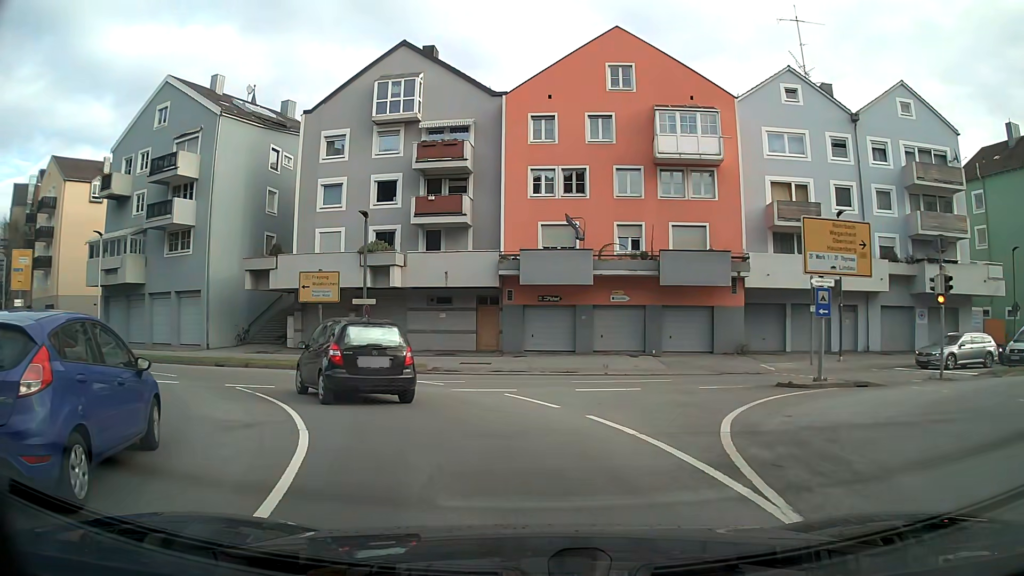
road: primary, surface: asphalt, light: Day
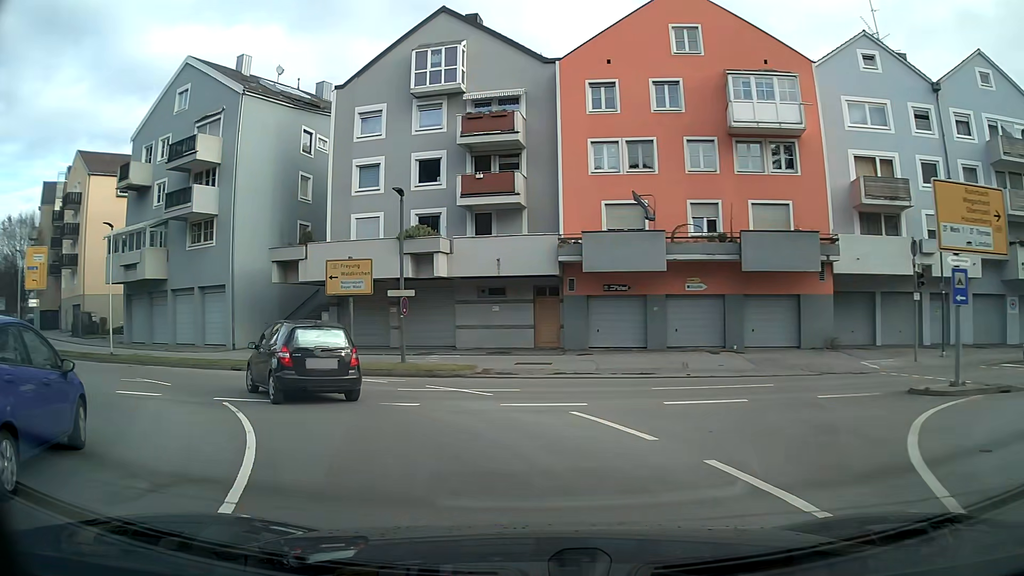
(-0.2, +4.0) m; -7°
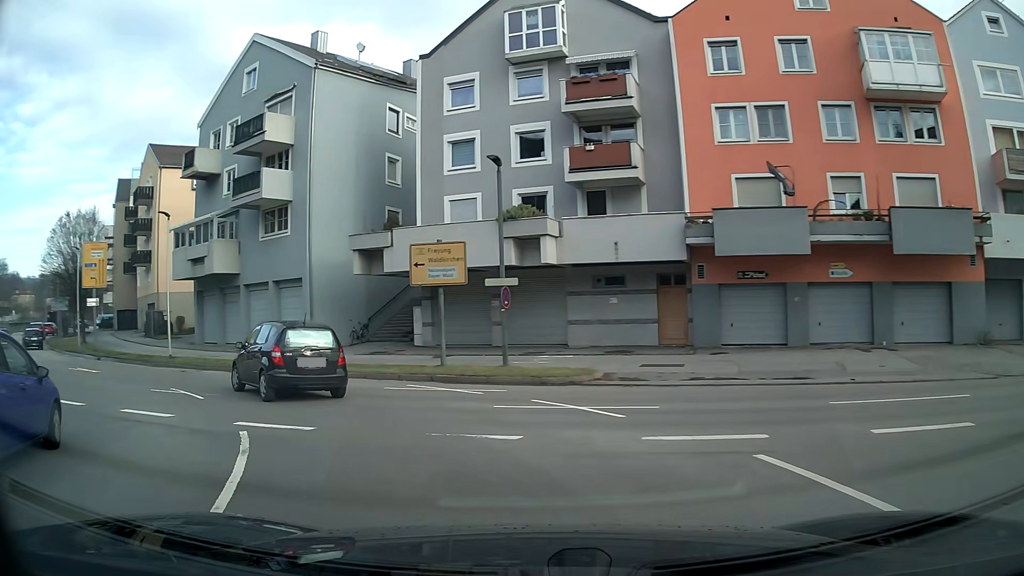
(-0.4, +4.1) m; -10°
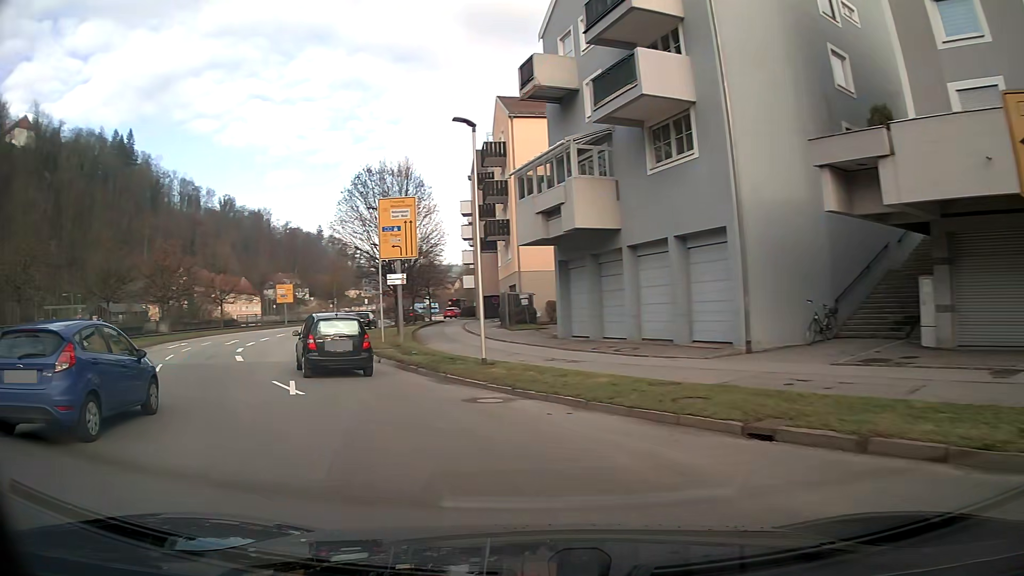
(-4.0, +12.7) m; -34°
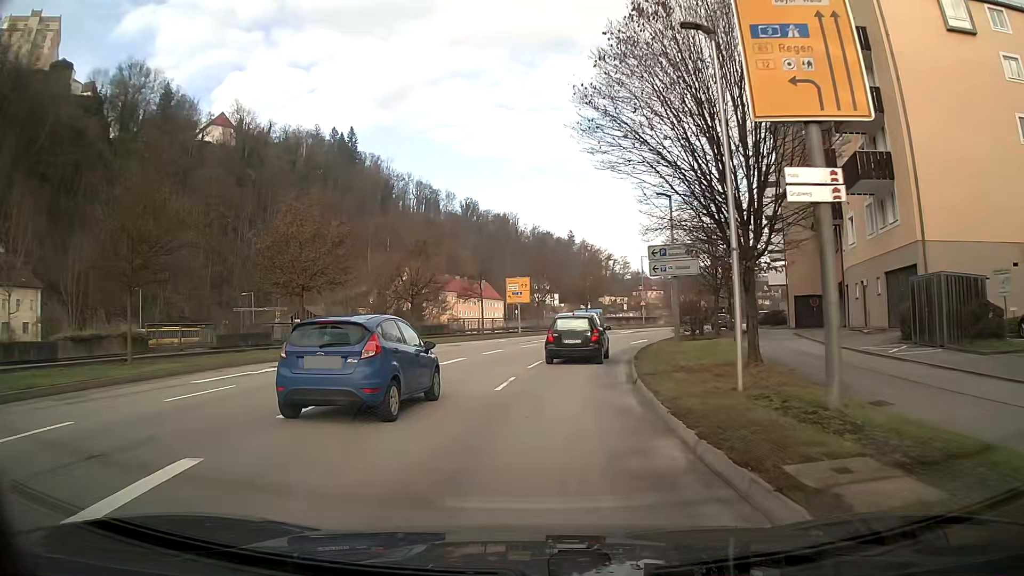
(-4.5, +21.1) m; -15°
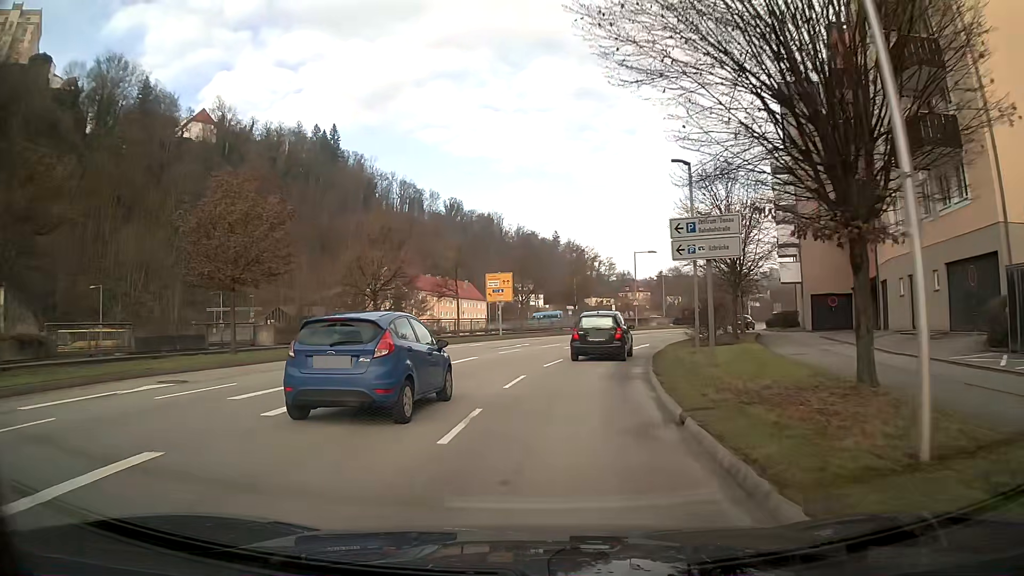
(+0.1, +6.0) m; +2°
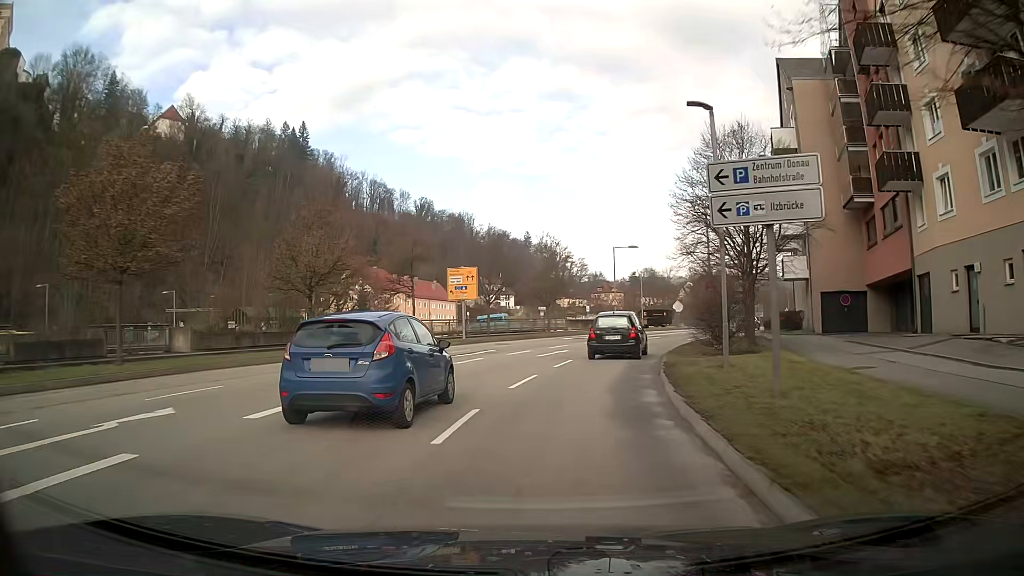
(+0.1, +6.1) m; +3°
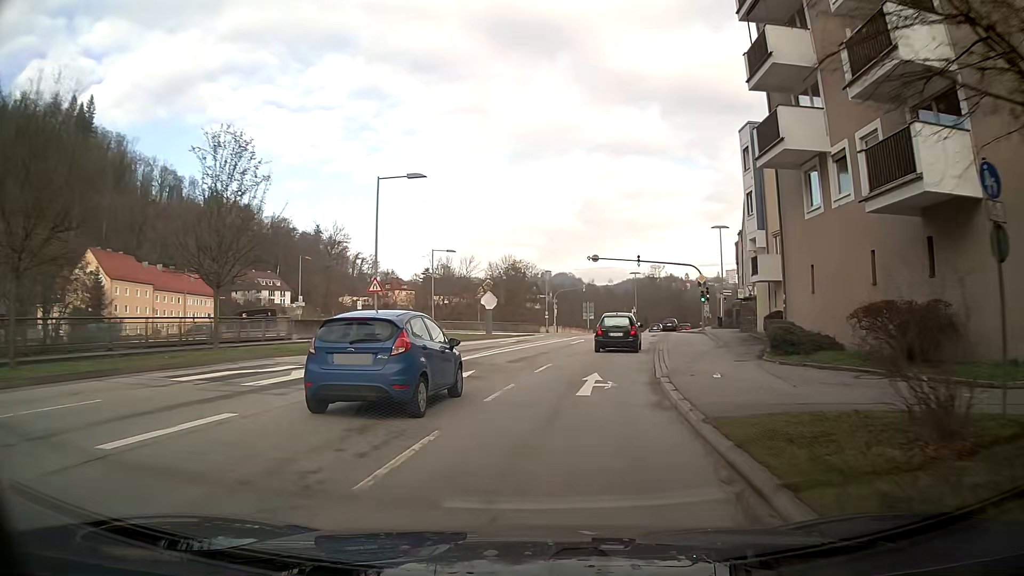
(+5.0, +31.4) m; +18°
